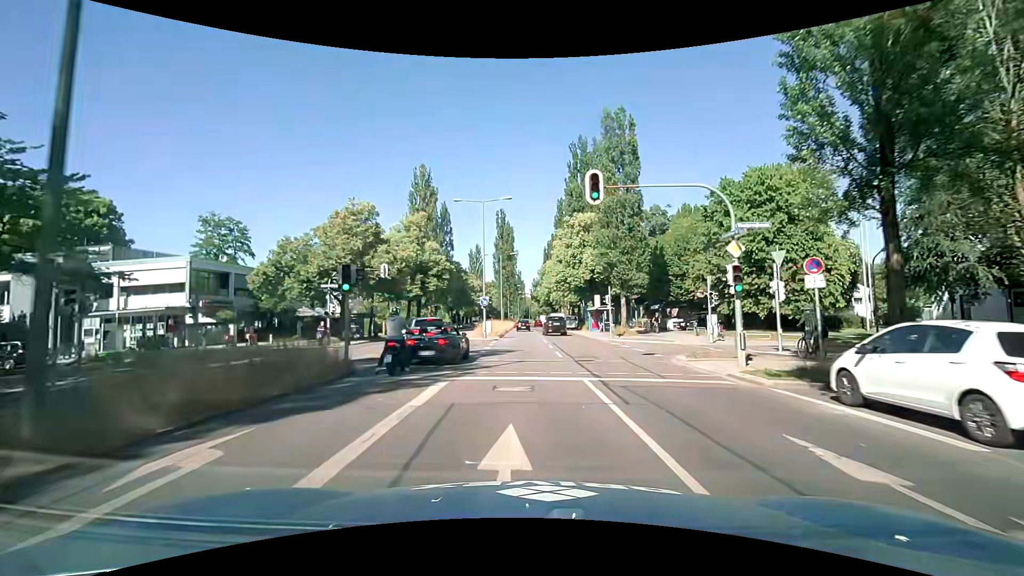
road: secondary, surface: asphalt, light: Day
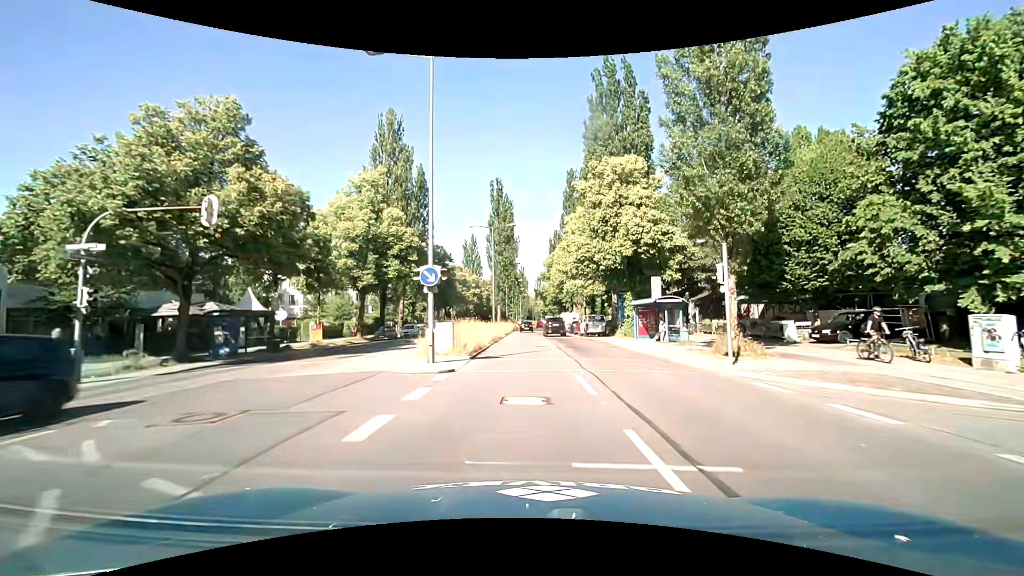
(+0.2, +21.4) m; 0°
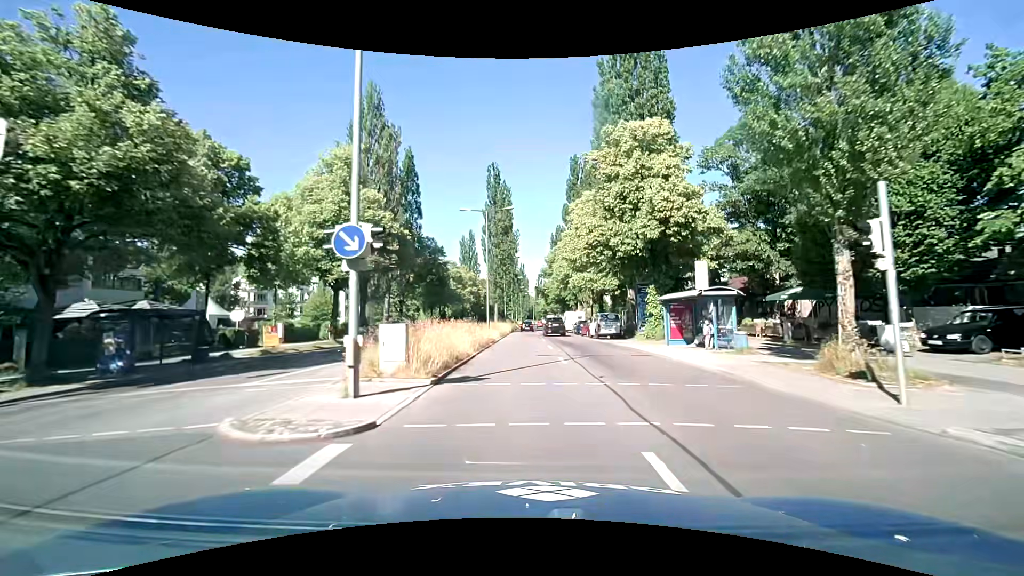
(0.0, +7.1) m; 0°
(0, +10) (0, +20) (0, +30) (0, +40) (0, +50) (0, +60) (0, +70) (0, +80) (0, +90) (0, +100) m
